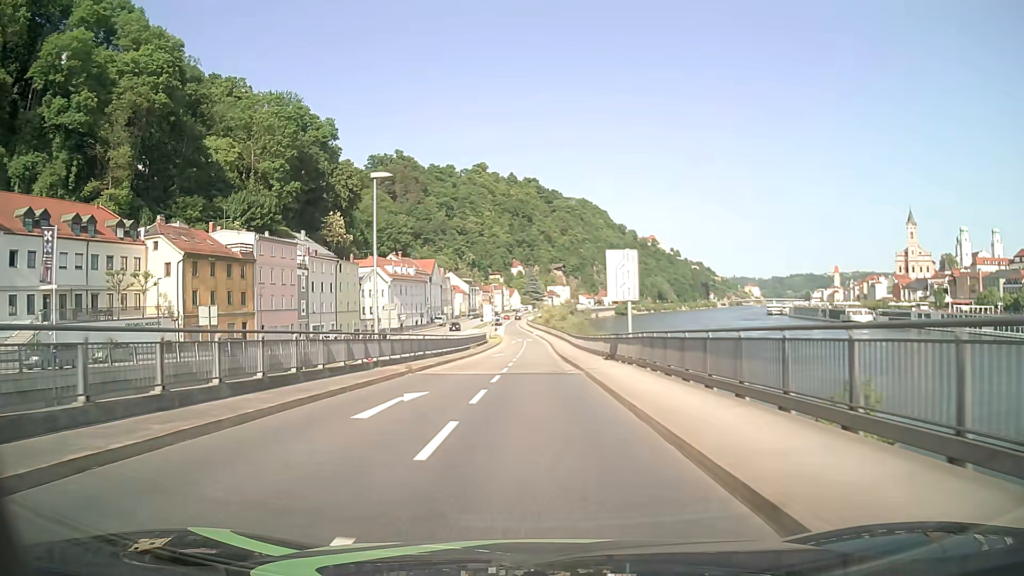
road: primary_link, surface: asphalt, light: Day
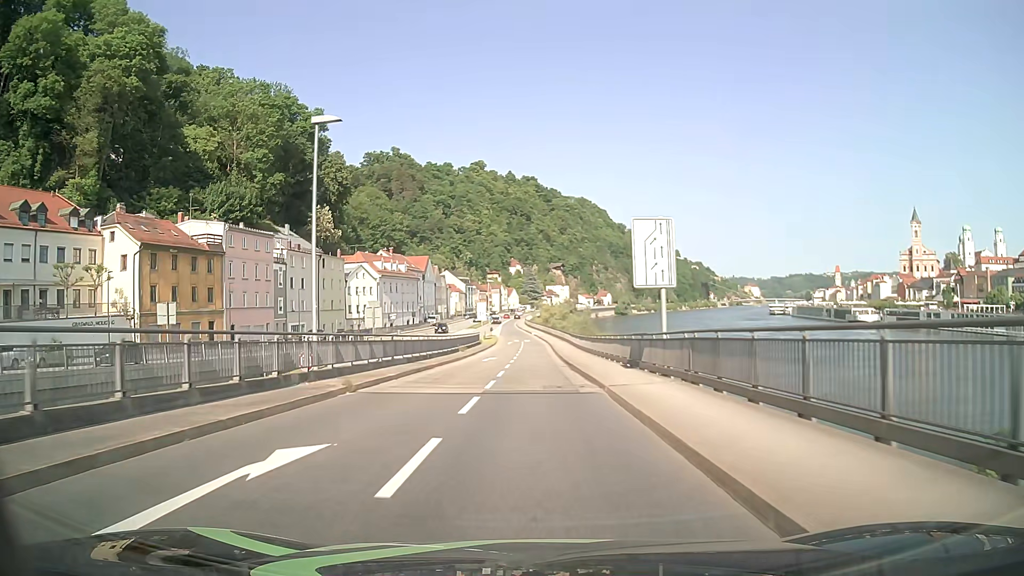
(0.0, +7.6) m; 0°
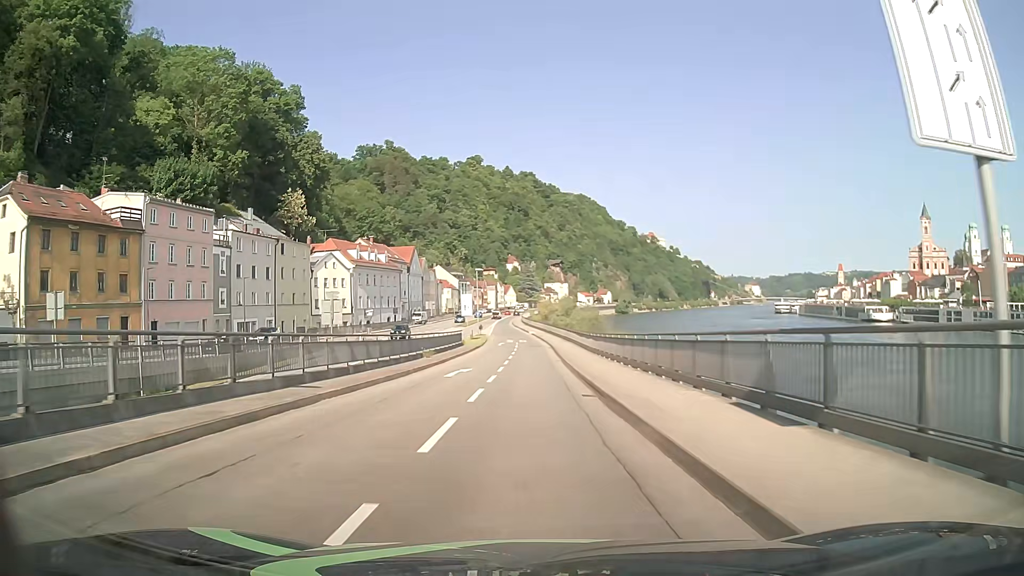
(0.0, +15.2) m; 0°
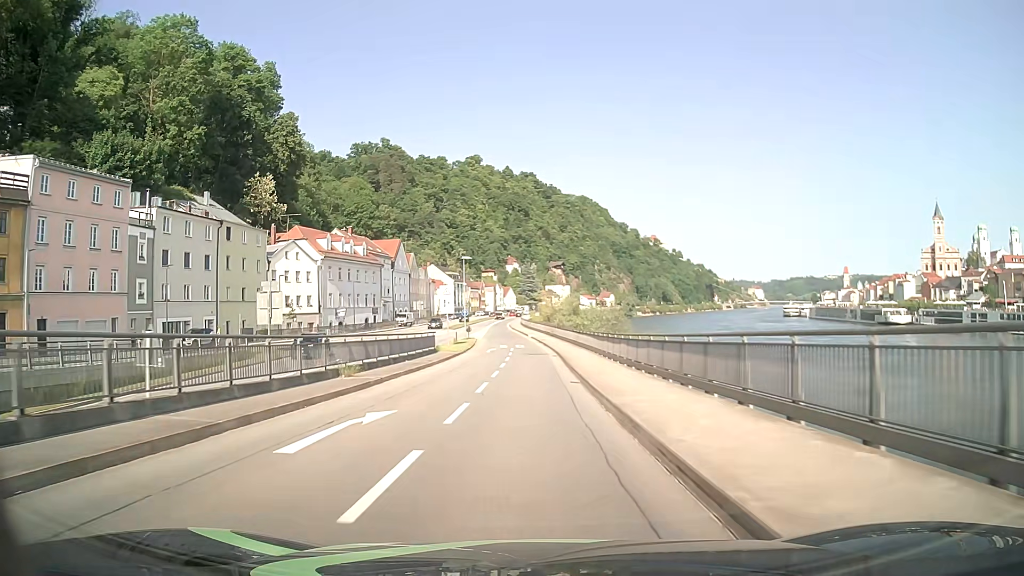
(-0.1, +15.2) m; 0°
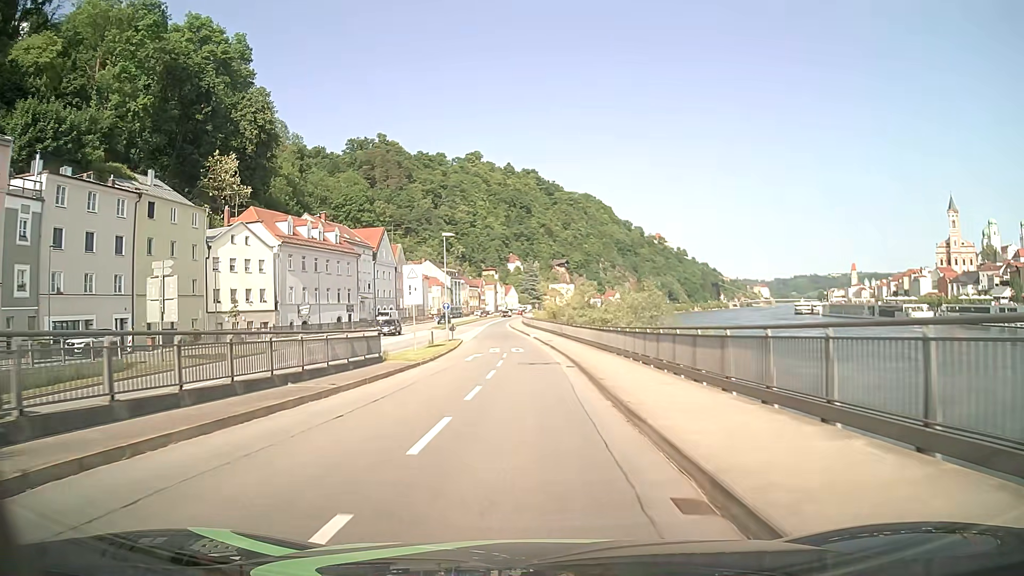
(0.0, +15.2) m; 0°
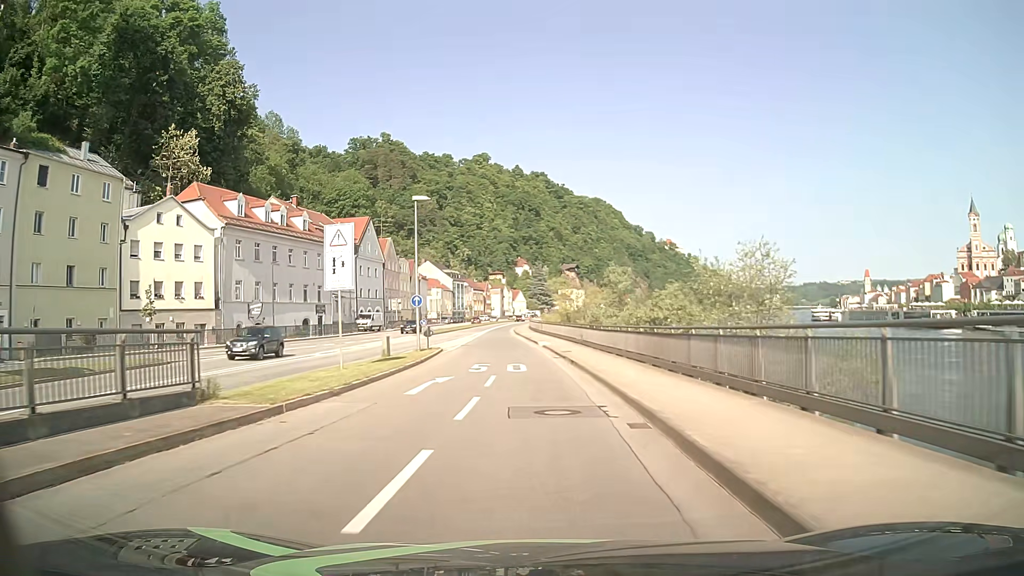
(0.0, +15.1) m; 0°
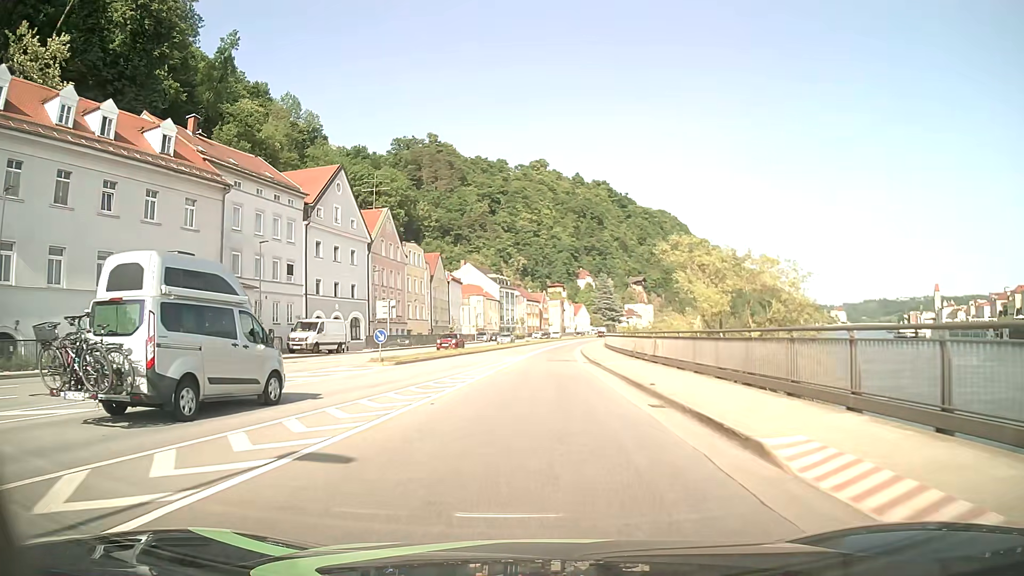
(-1.7, +37.6) m; -5°
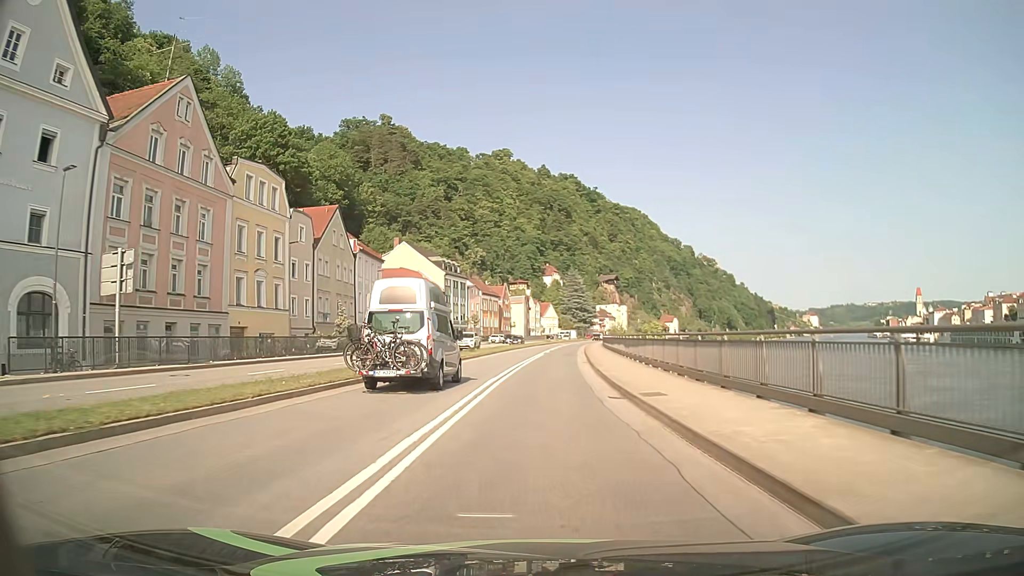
(+0.7, +37.6) m; +3°
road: primary
(0, +10) (0, +20) (+1, +30) (+2, +40) (+2, +50) (+3, +60) (+3, +70) (+4, +80) (+5, +90) (+6, +100) m
